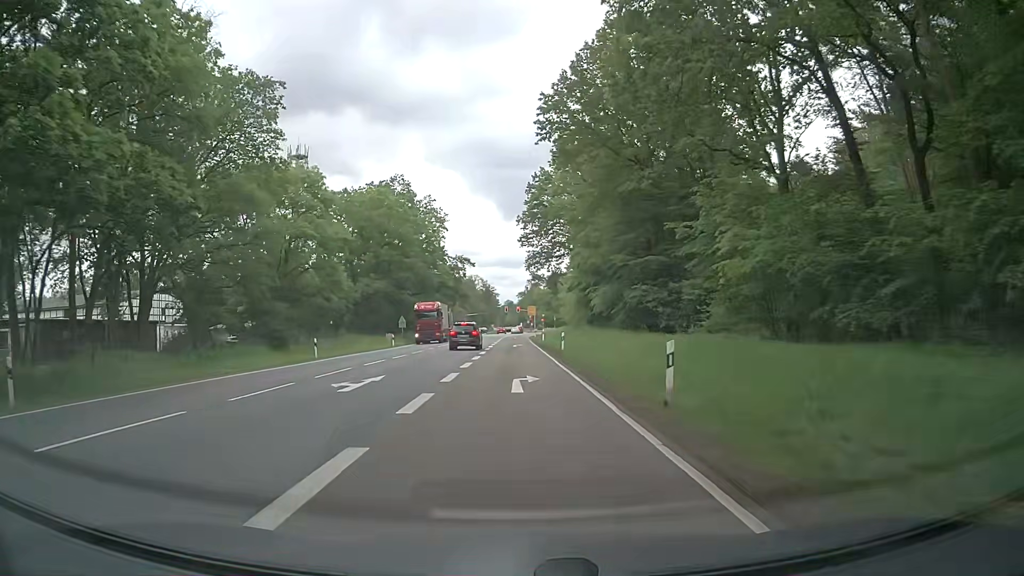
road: secondary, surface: asphalt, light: Day
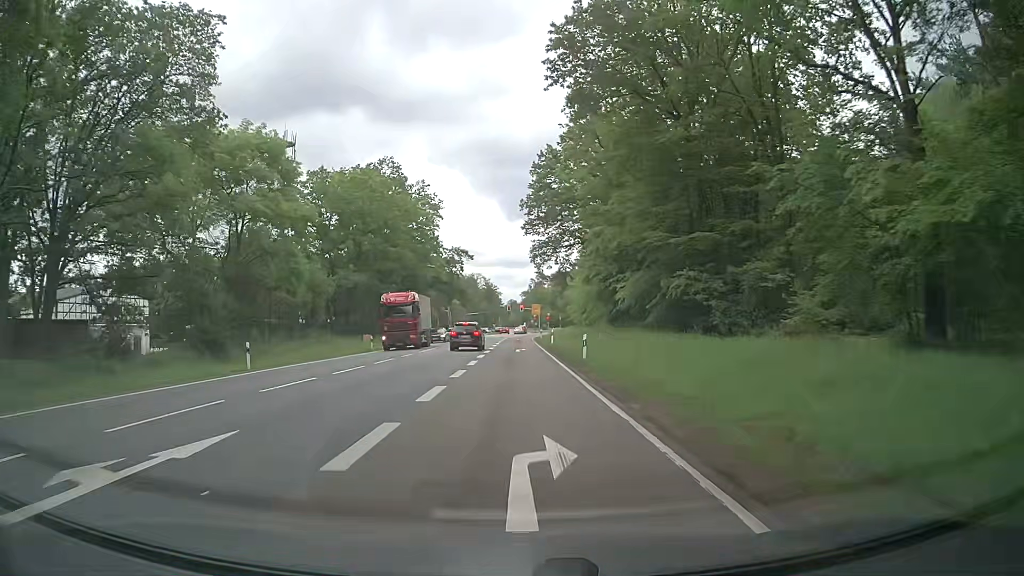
(0.0, +10.4) m; 0°
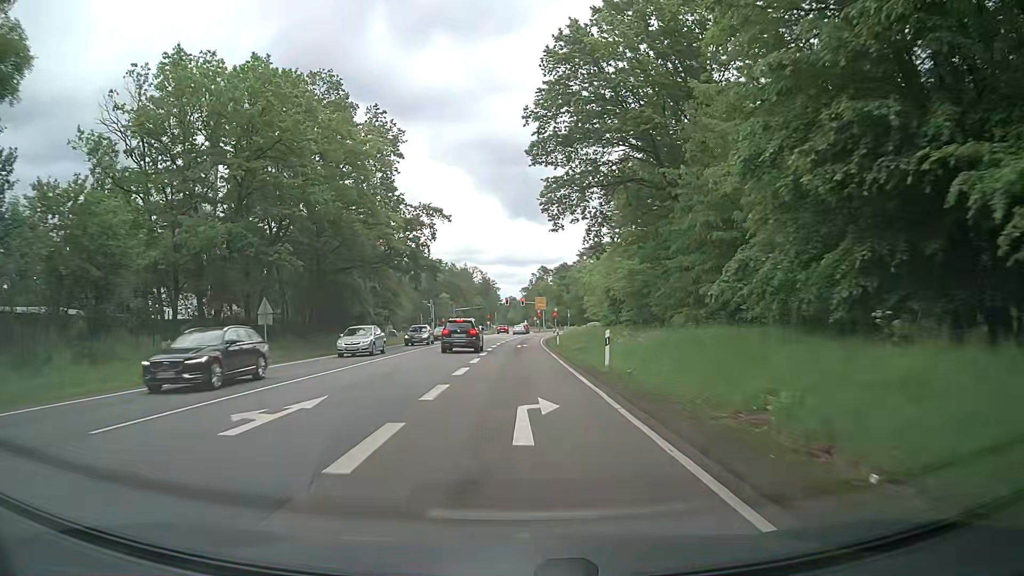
(-0.1, +30.6) m; 0°
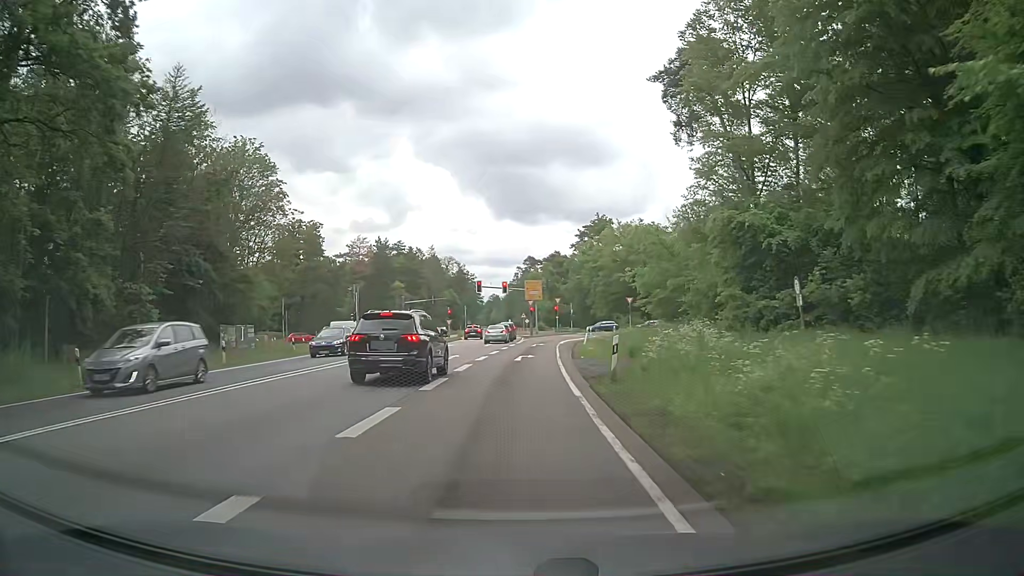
(+0.4, +46.4) m; +1°
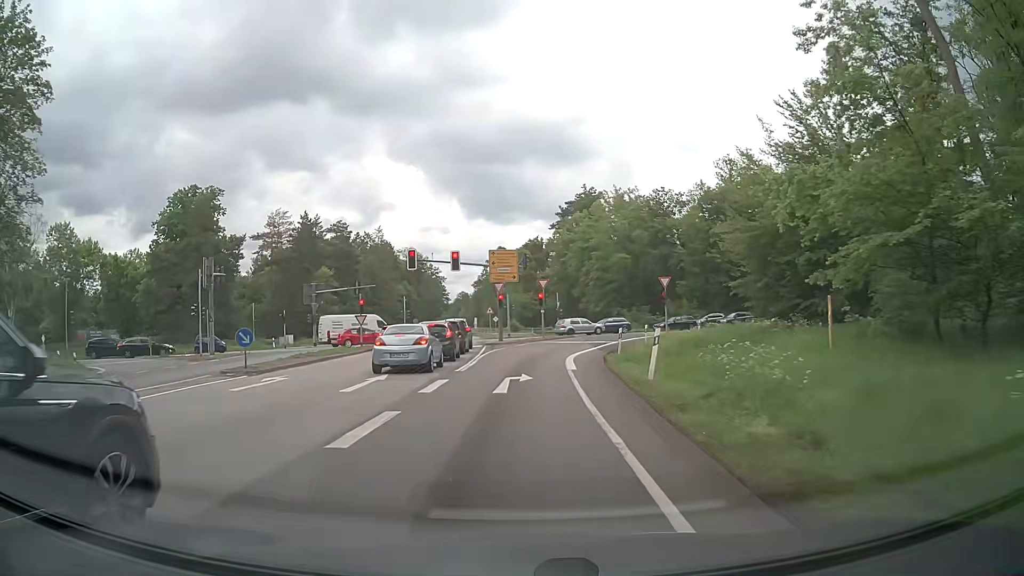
(+0.8, +30.5) m; +3°
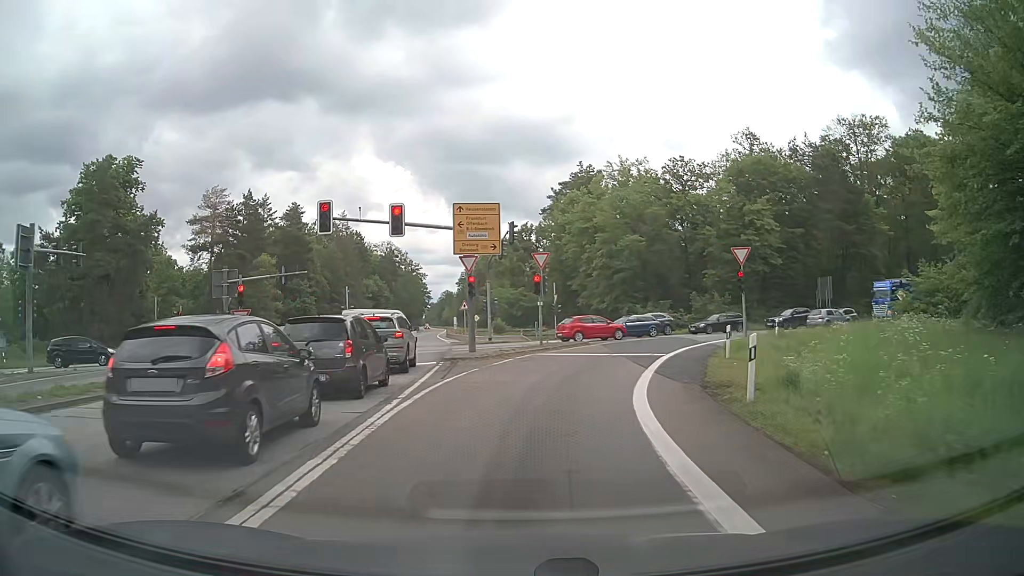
(0.0, +17.8) m; +1°
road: secondary_link
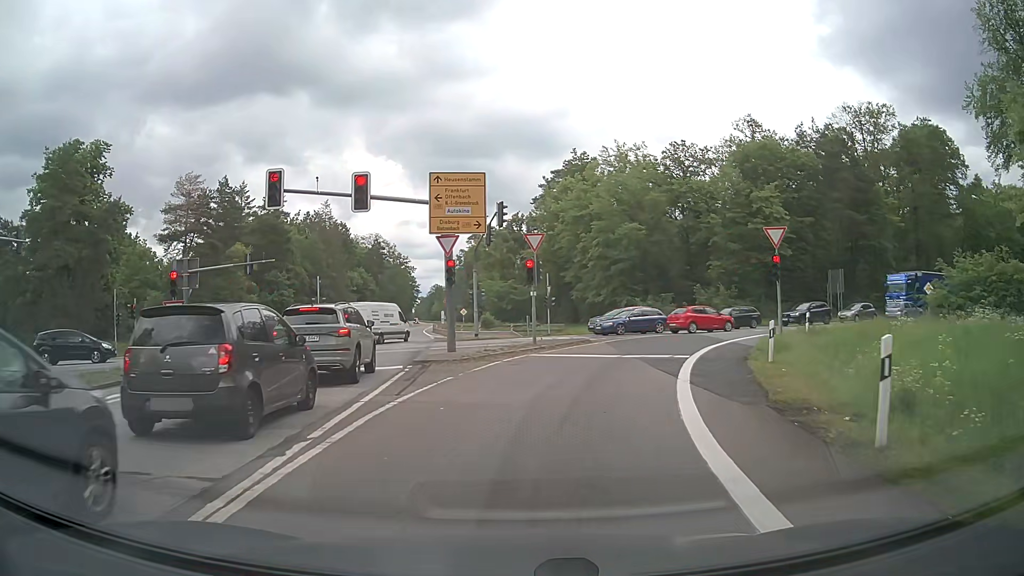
(0.0, +4.8) m; +1°
